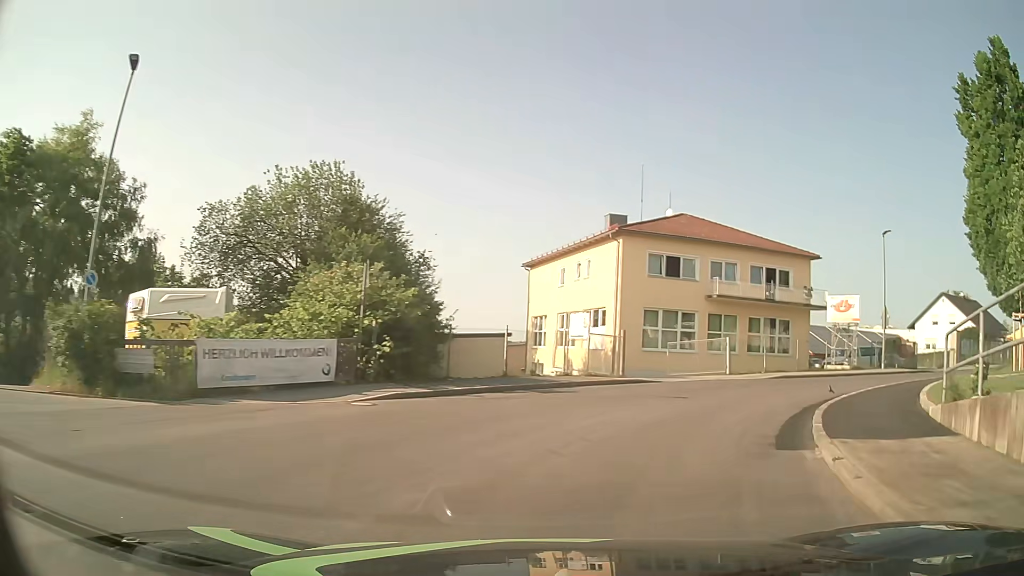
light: Day
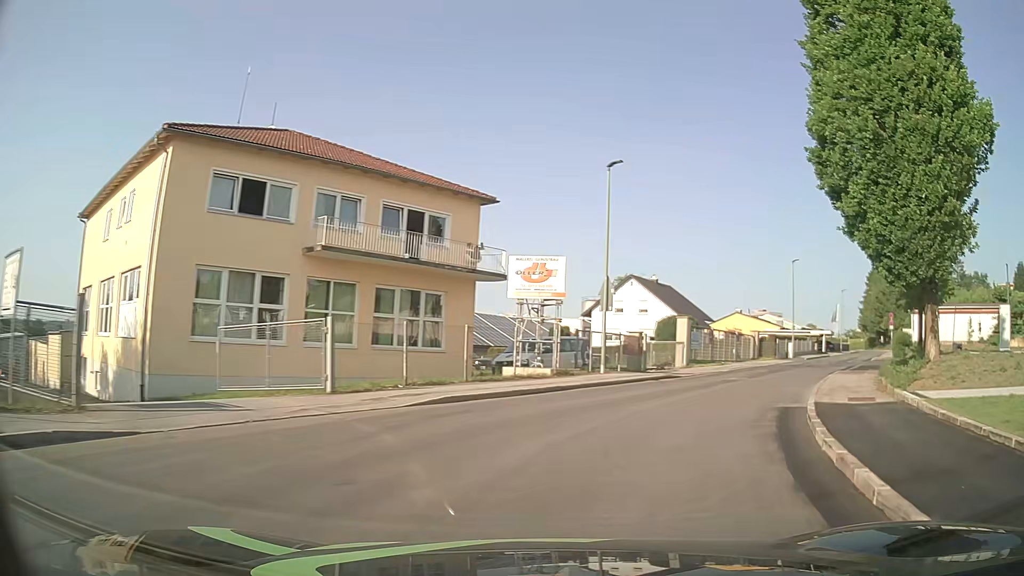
(+4.1, +14.8) m; +32°
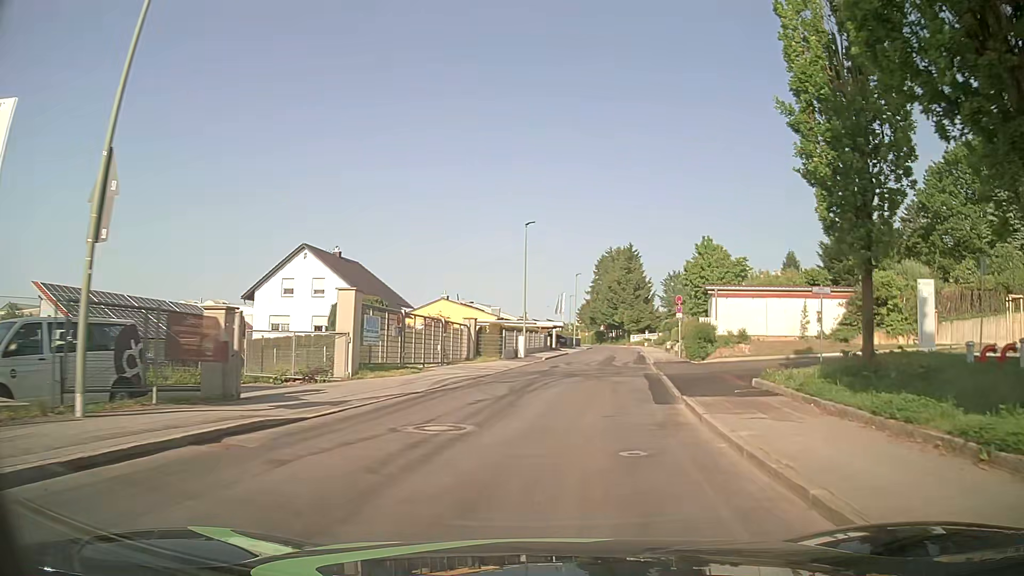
(+4.2, +16.2) m; +25°
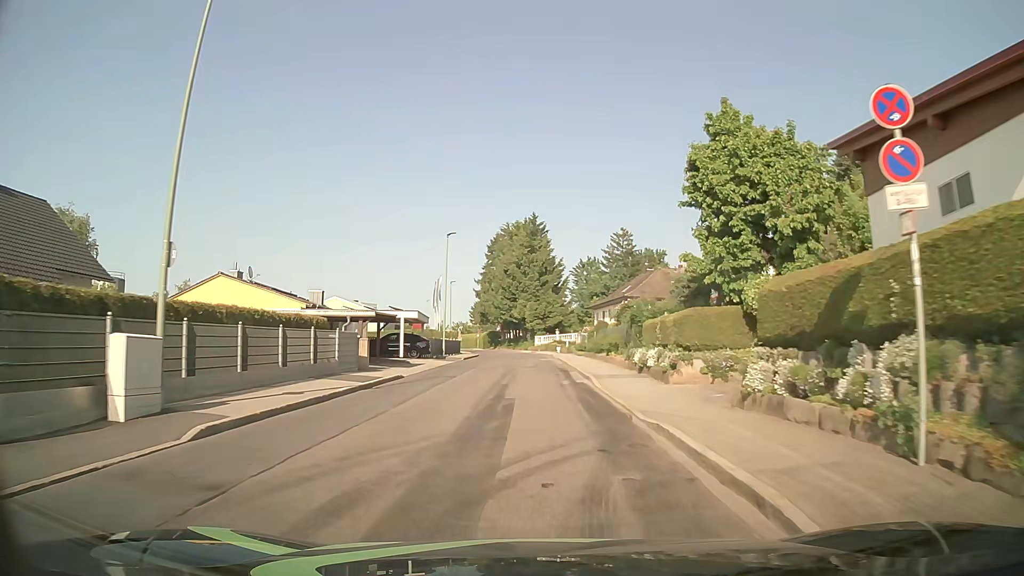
(+3.5, +31.0) m; +9°
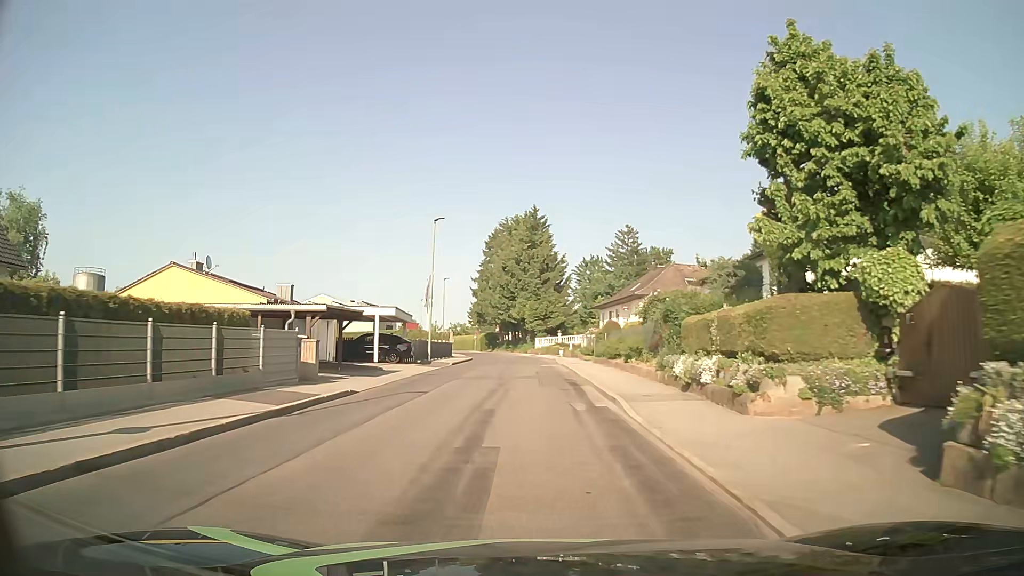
(0.0, +6.3) m; 0°
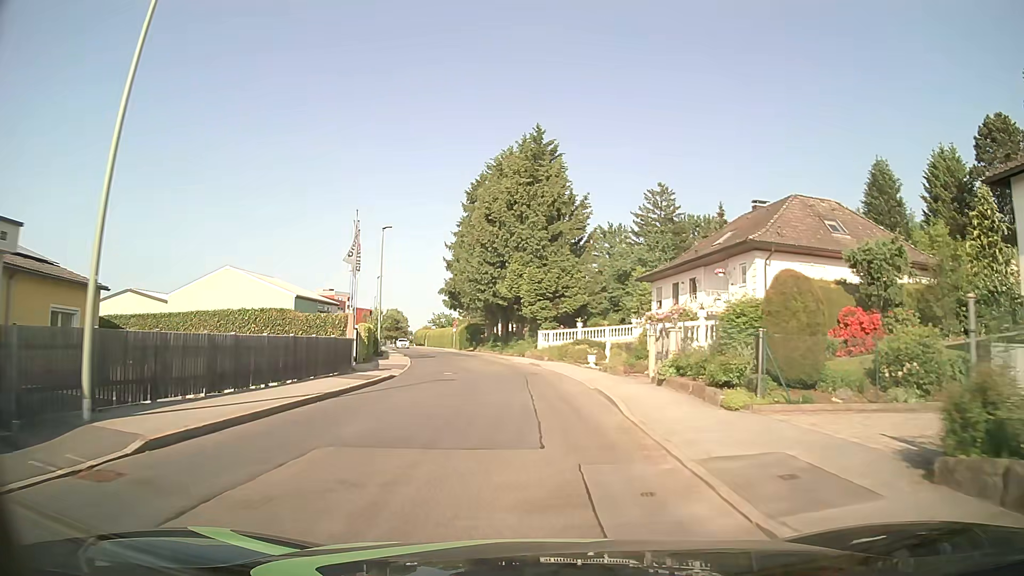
(-0.3, +31.2) m; 0°
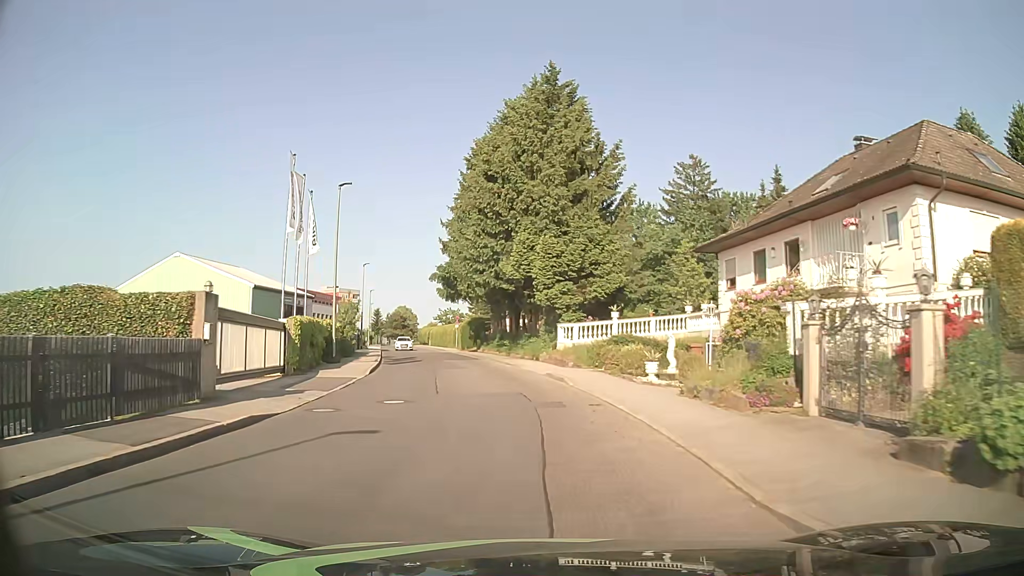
(-0.2, +12.6) m; -2°
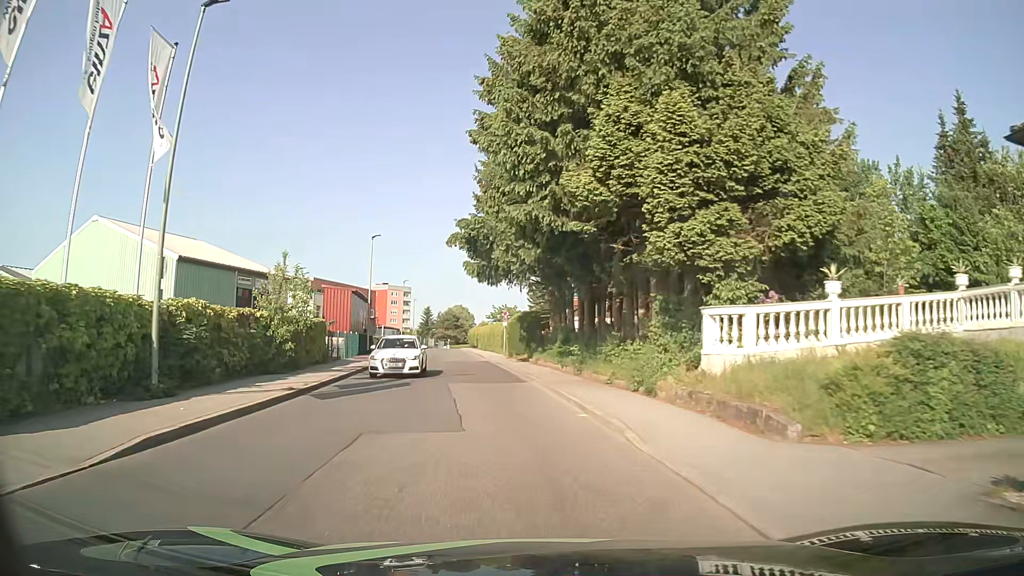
(-0.7, +19.0) m; -5°
(0, +10) (-1, +20) (-3, +30) (-4, +40) (-5, +50) (-7, +60) (-8, +69) (-9, +79) (-11, +89) (-12, +99) m
